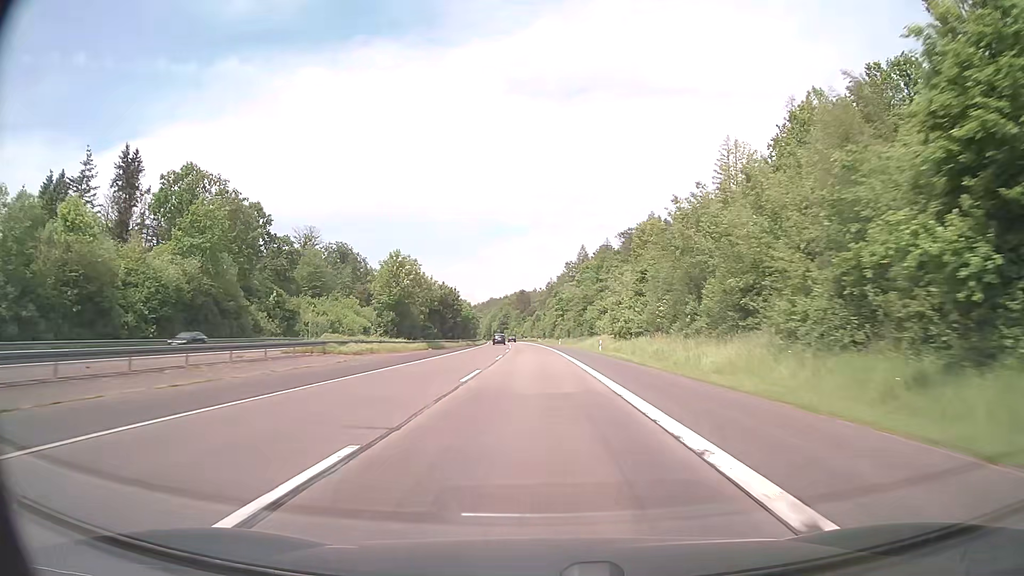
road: motorway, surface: asphalt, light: Day
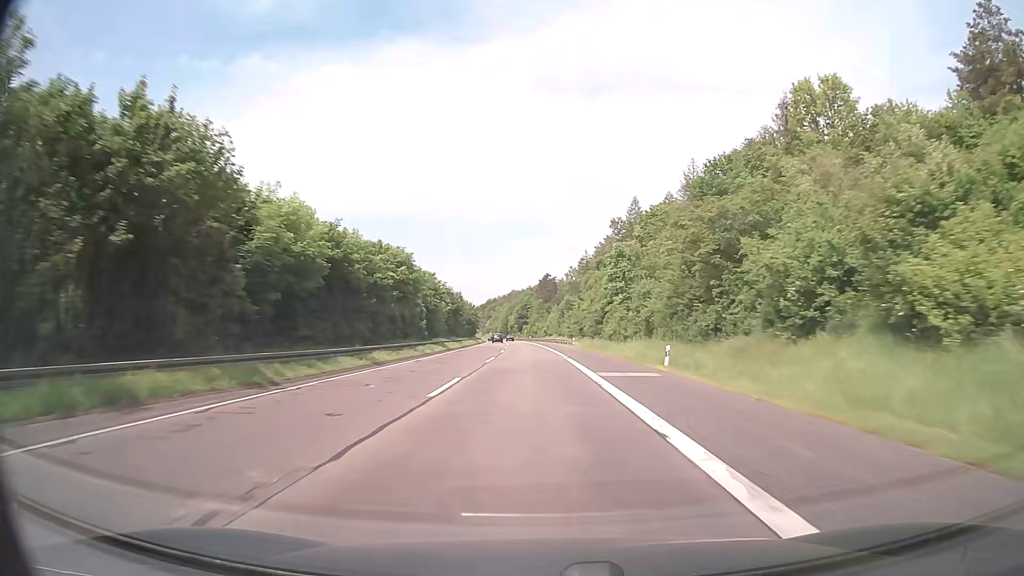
(-1.4, +76.3) m; -2°
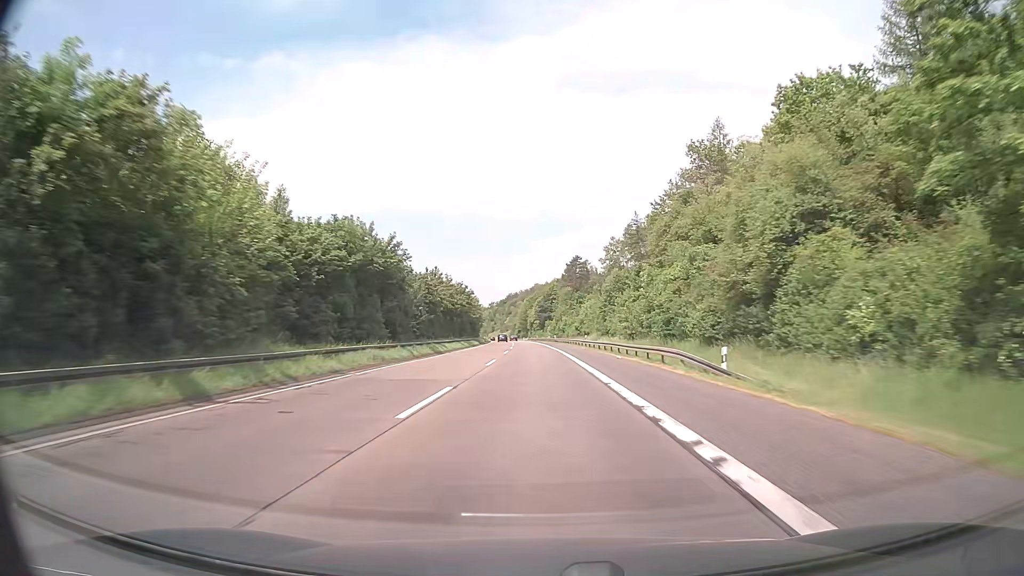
(-1.1, +57.2) m; -2°
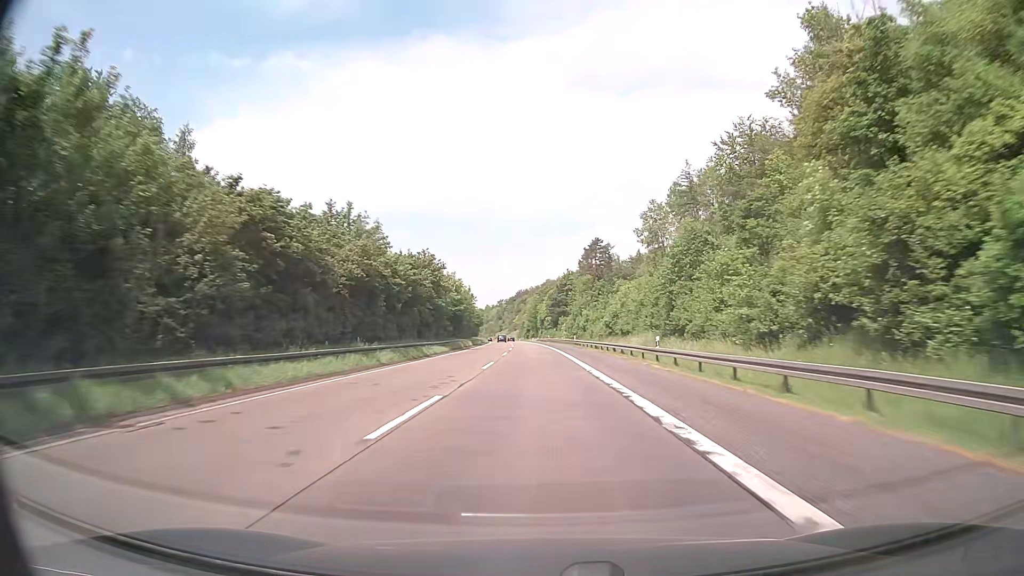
(-0.3, +38.1) m; -1°
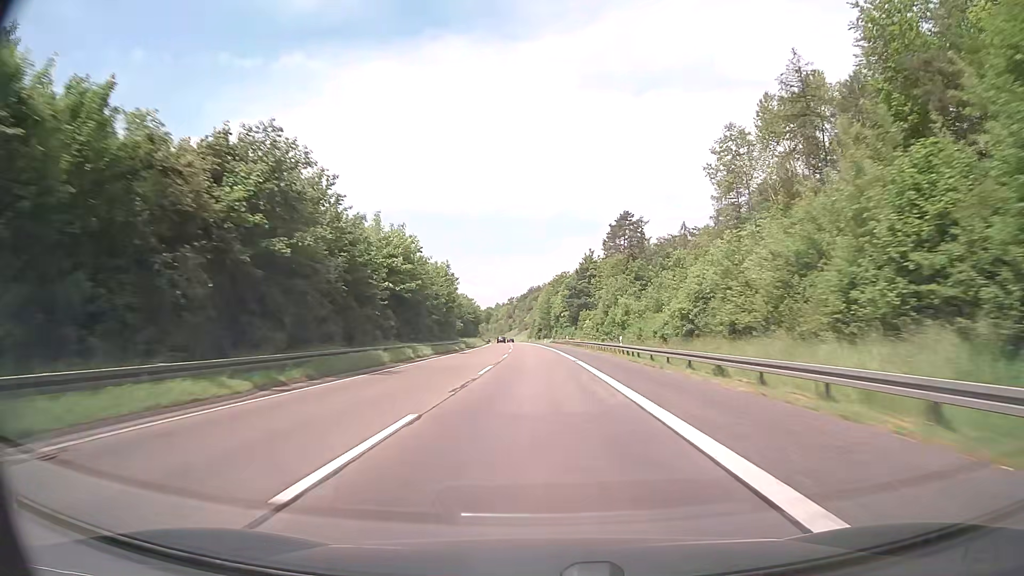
(-0.4, +38.1) m; -1°
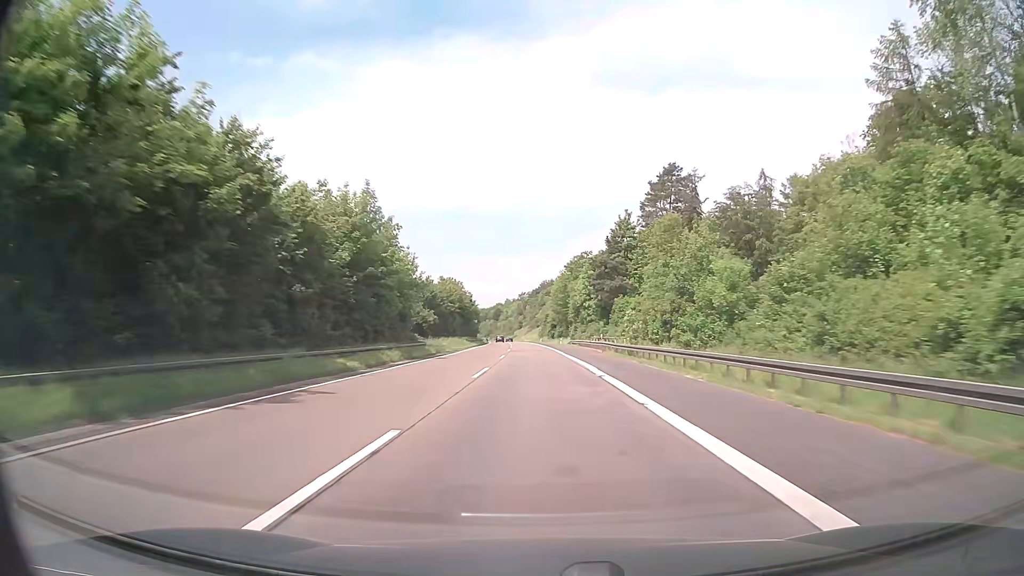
(-0.4, +38.1) m; -1°
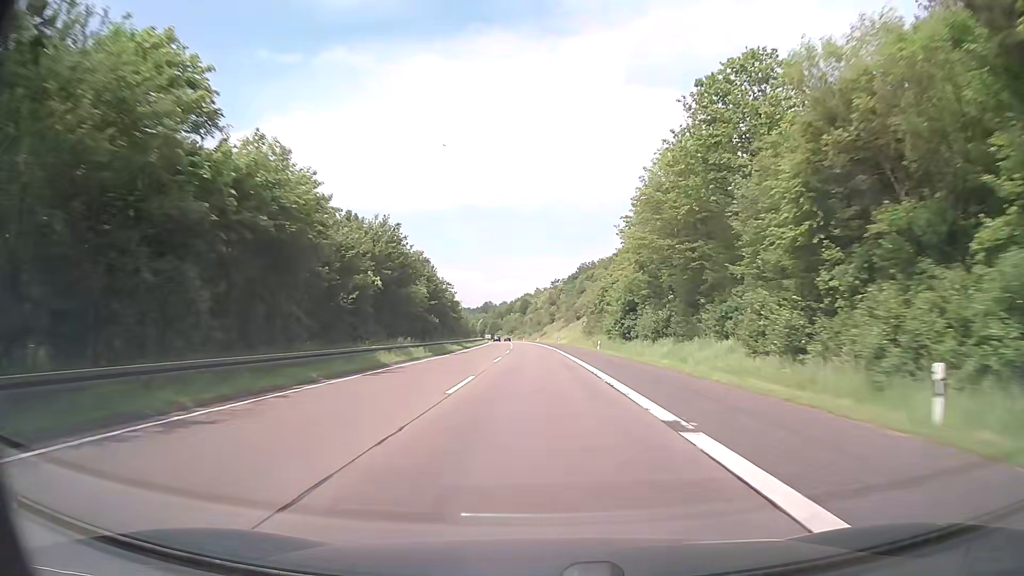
(-2.4, +95.3) m; -3°
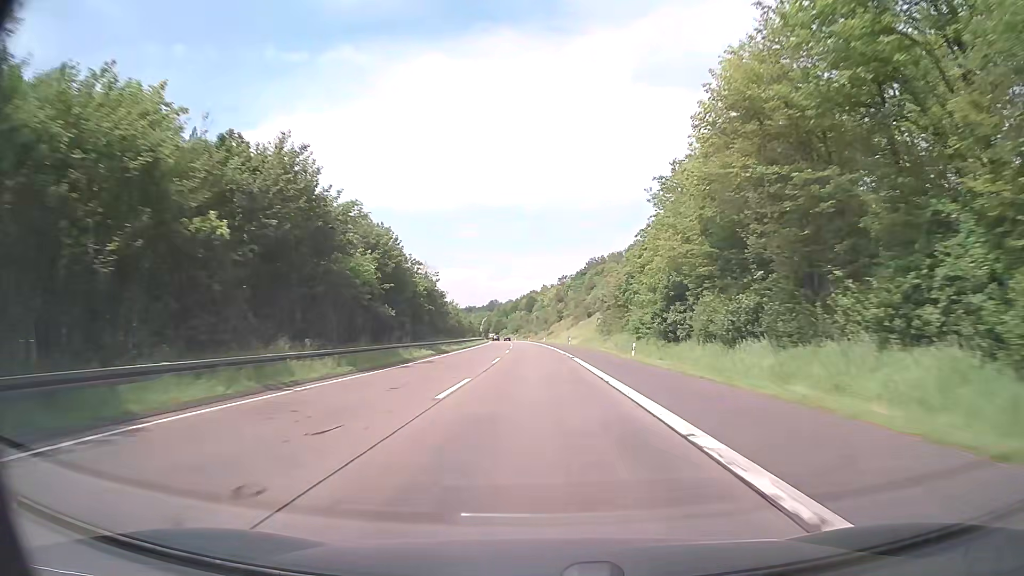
(-0.1, +19.1) m; 0°
(0, +10) (0, +20) (0, +30) (0, +40) (-1, +50) (-1, +60) (-1, +70) (-2, +80) (-2, +90) (-3, +100) m
